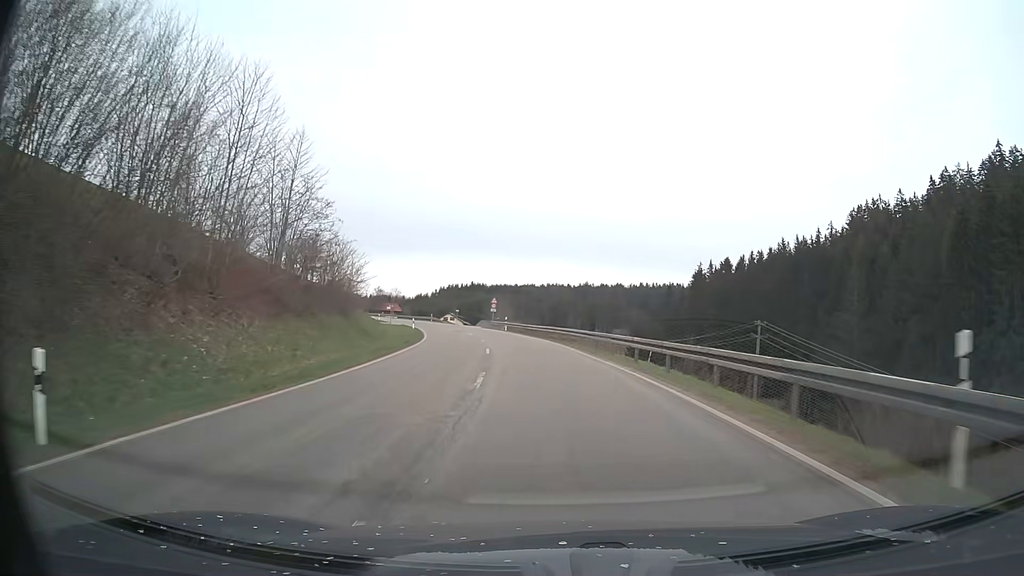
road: secondary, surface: asphalt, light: Day
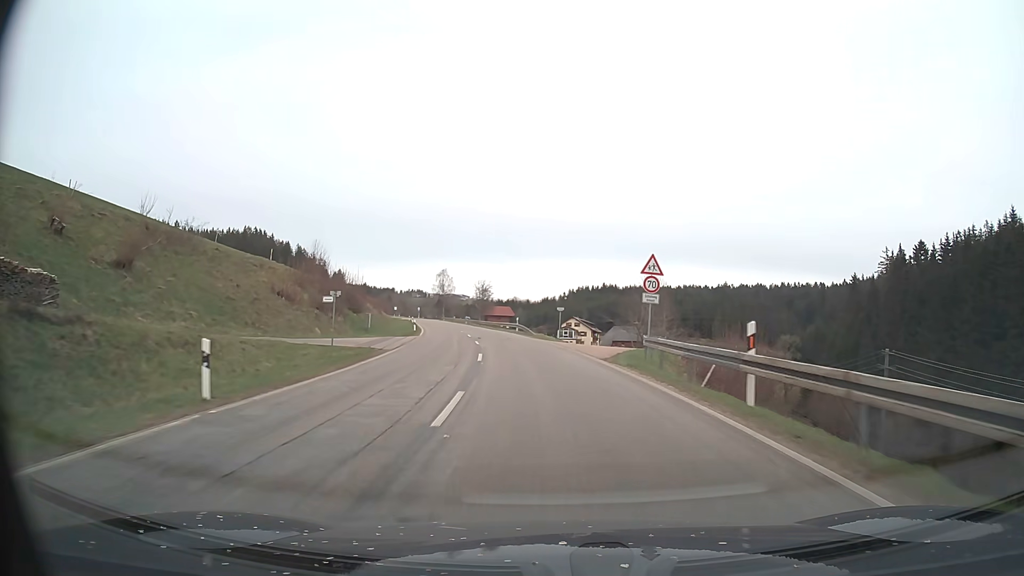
(-5.2, +53.7) m; -11°
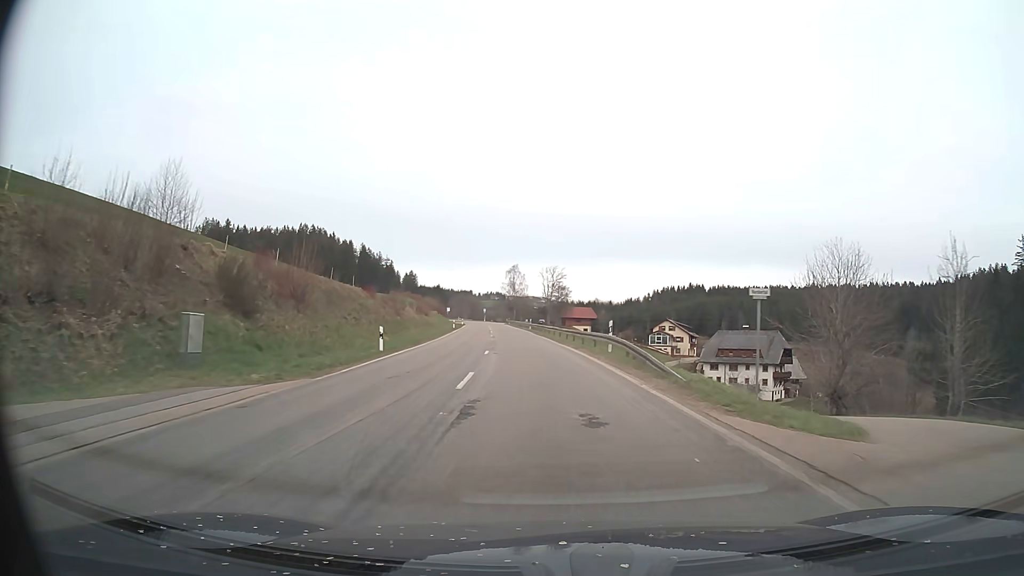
(-1.9, +32.2) m; -7°
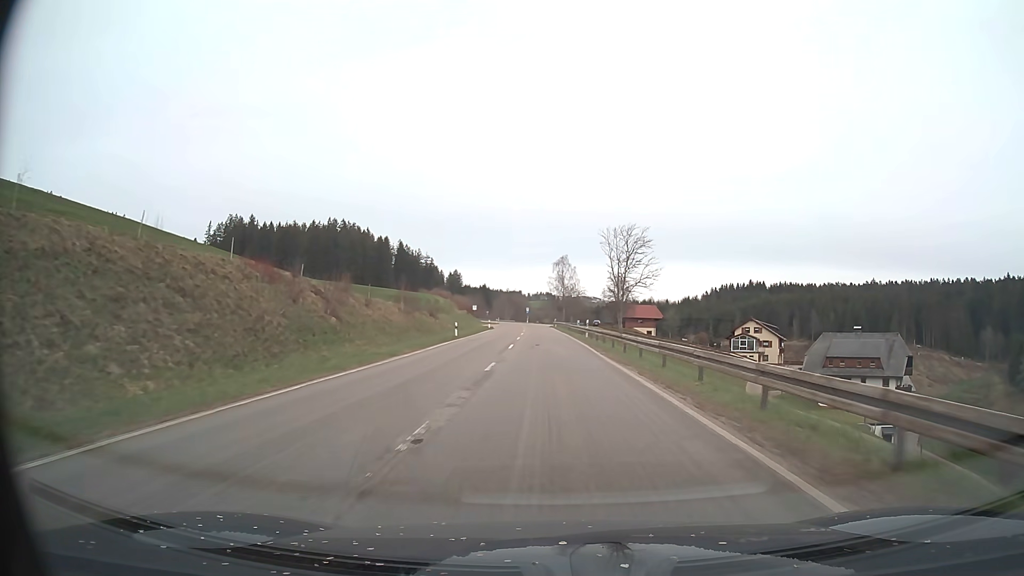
(-1.4, +32.3) m; -4°
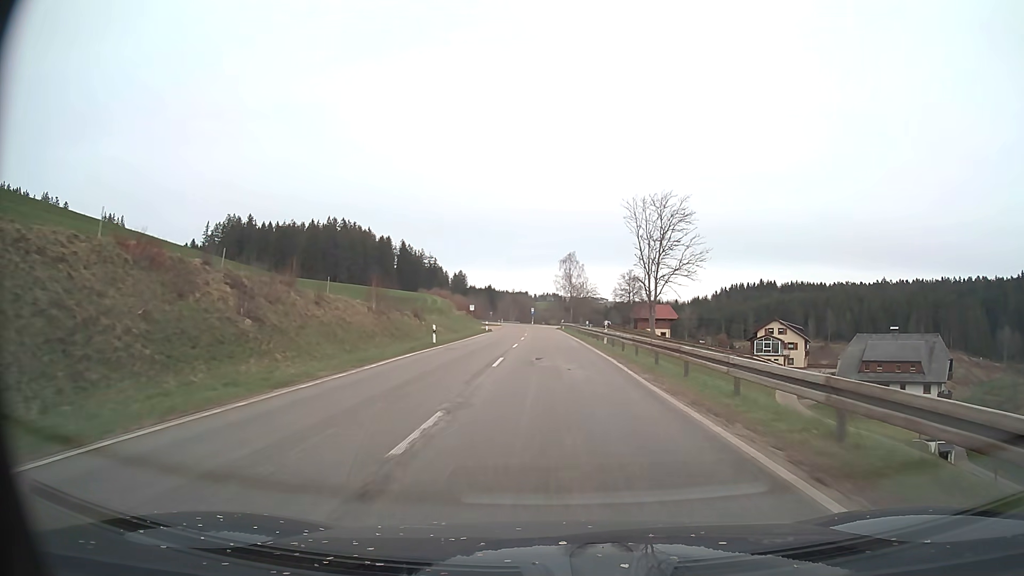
(-0.1, +10.8) m; -1°
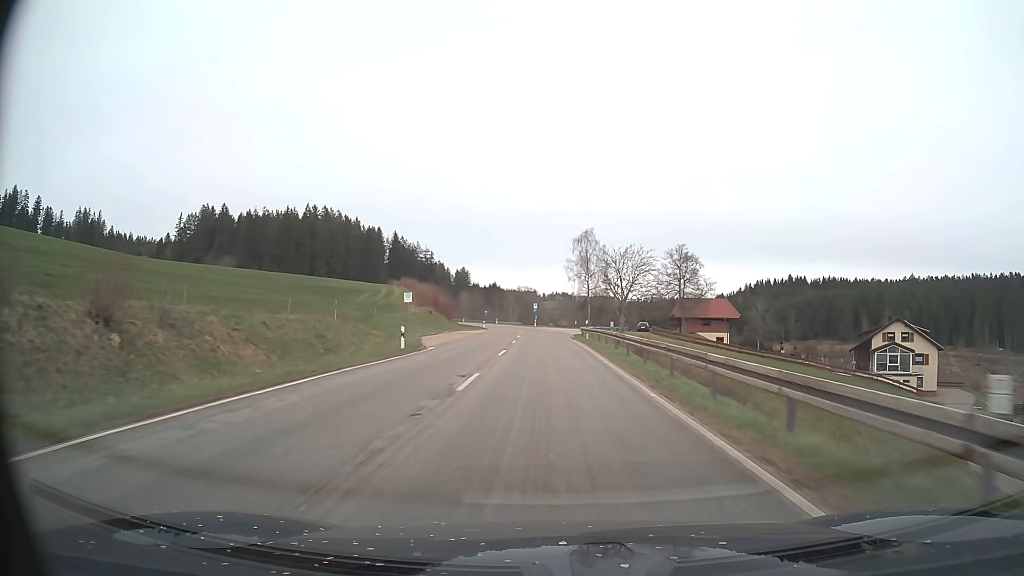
(-0.2, +43.1) m; -1°
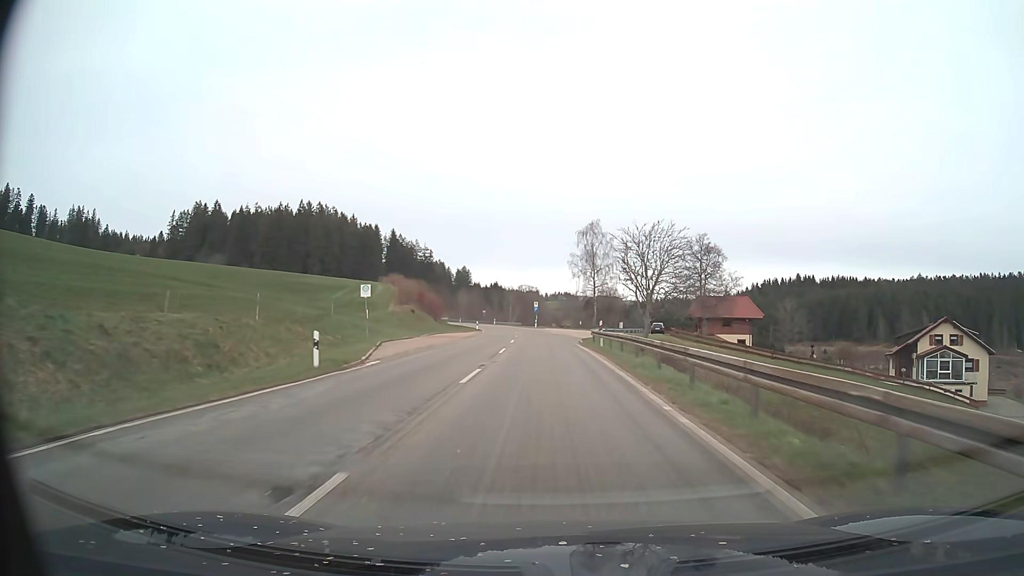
(0.0, +10.8) m; 0°
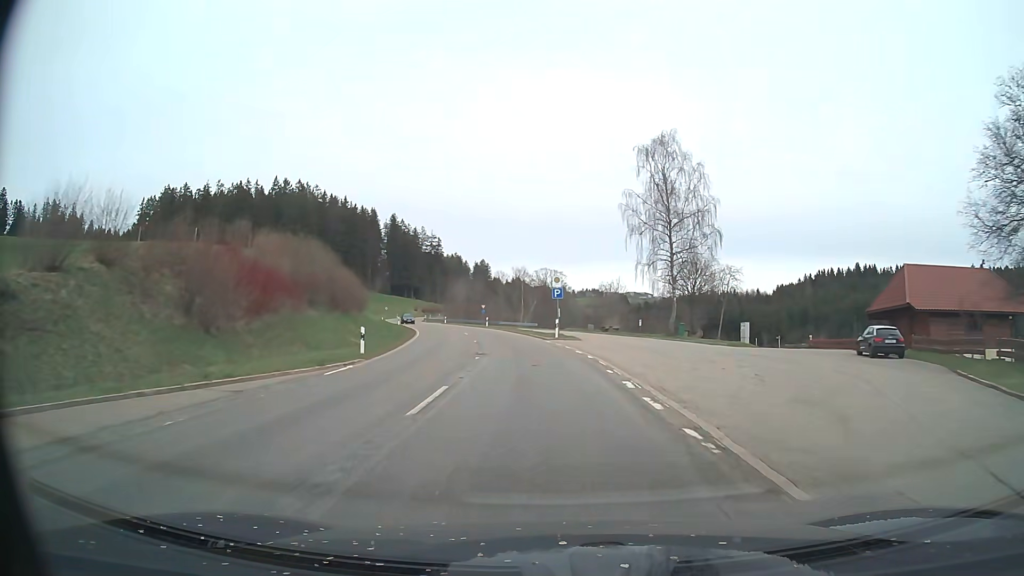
(-0.9, +54.0) m; -2°
(0, +10) (-1, +20) (-1, +30) (-3, +40) (-5, +50) (-7, +59) (-9, +69) (-12, +79) (-15, +88) (-17, +98) m
